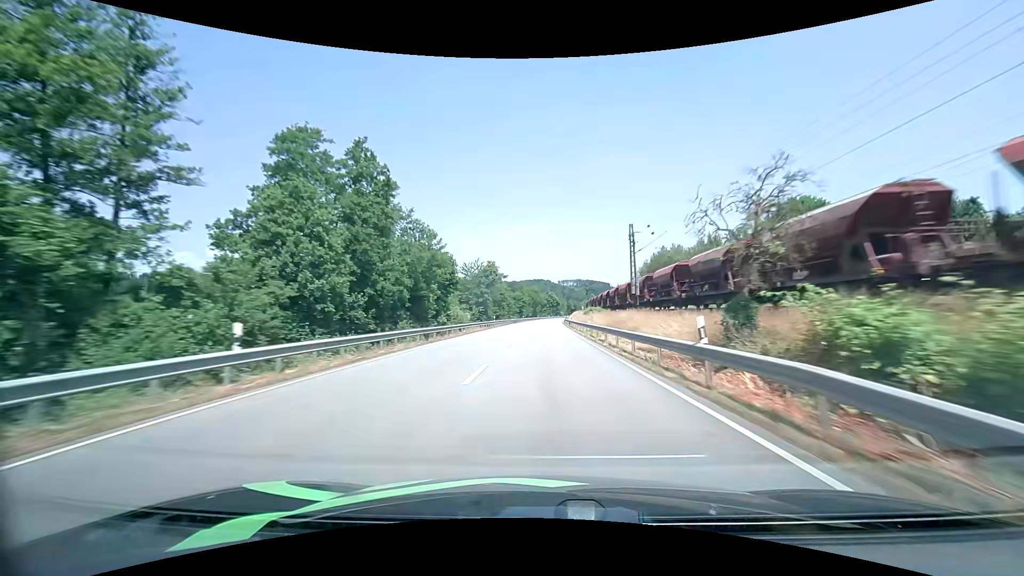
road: primary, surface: asphalt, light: Day
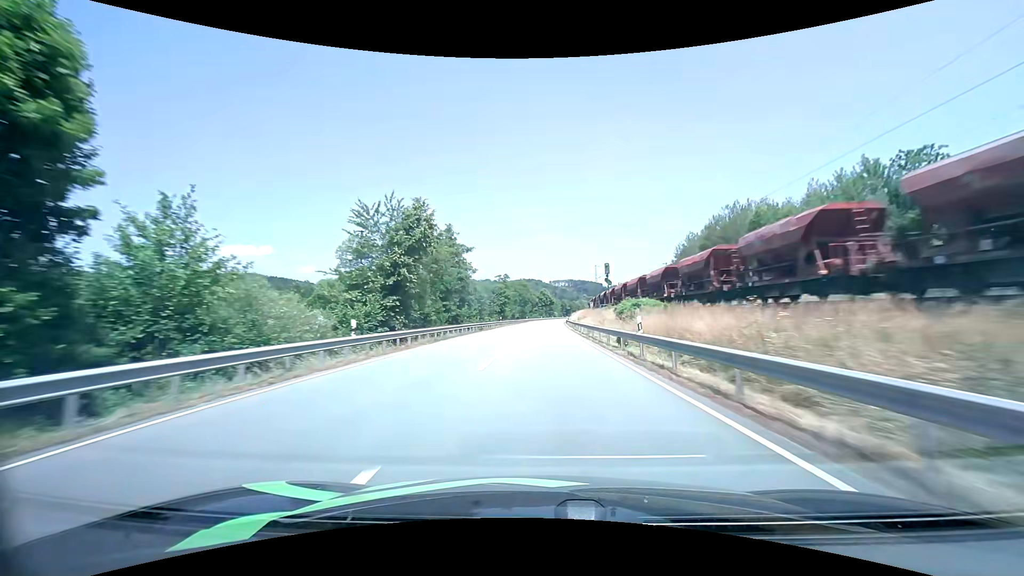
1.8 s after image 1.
(+0.4, +45.7) m; +1°
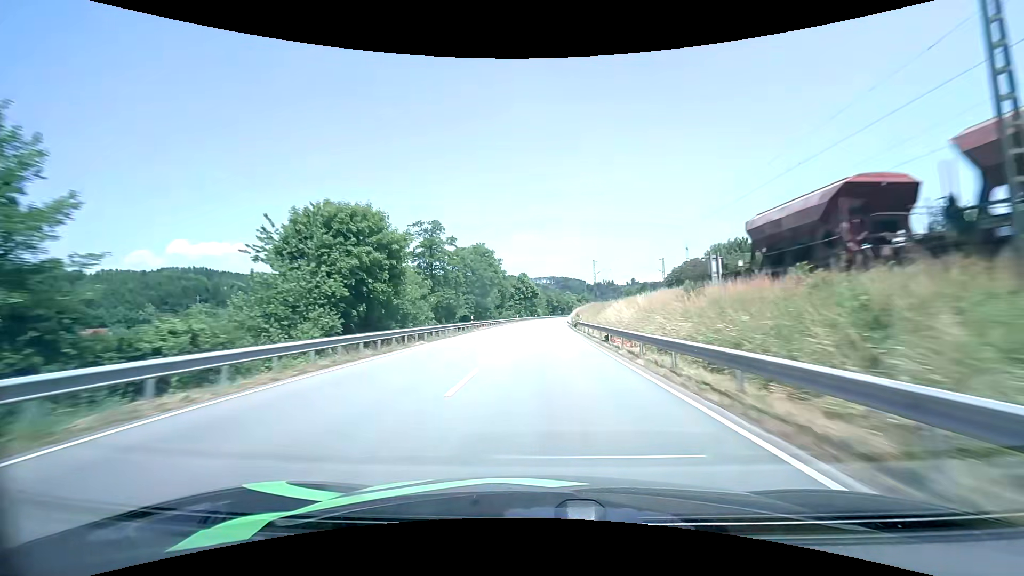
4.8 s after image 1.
(+1.4, +76.6) m; +2°
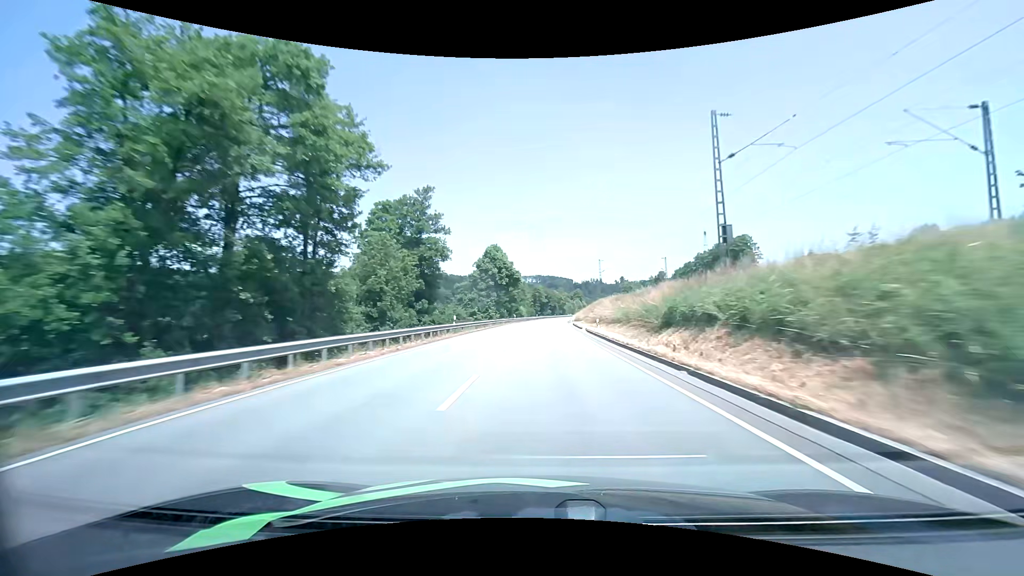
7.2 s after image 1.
(+0.7, +61.6) m; +2°
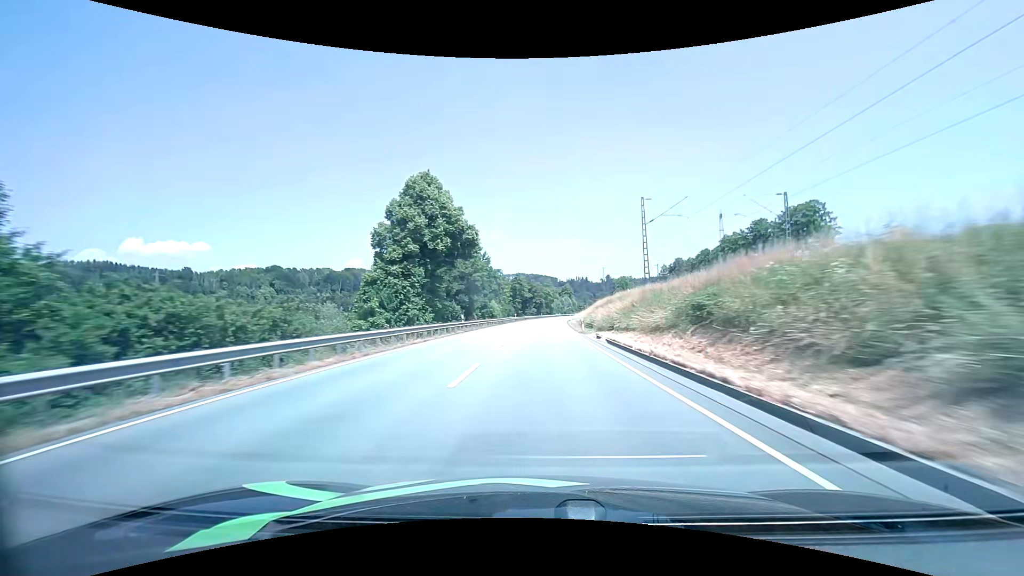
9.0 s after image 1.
(+0.7, +46.1) m; +2°
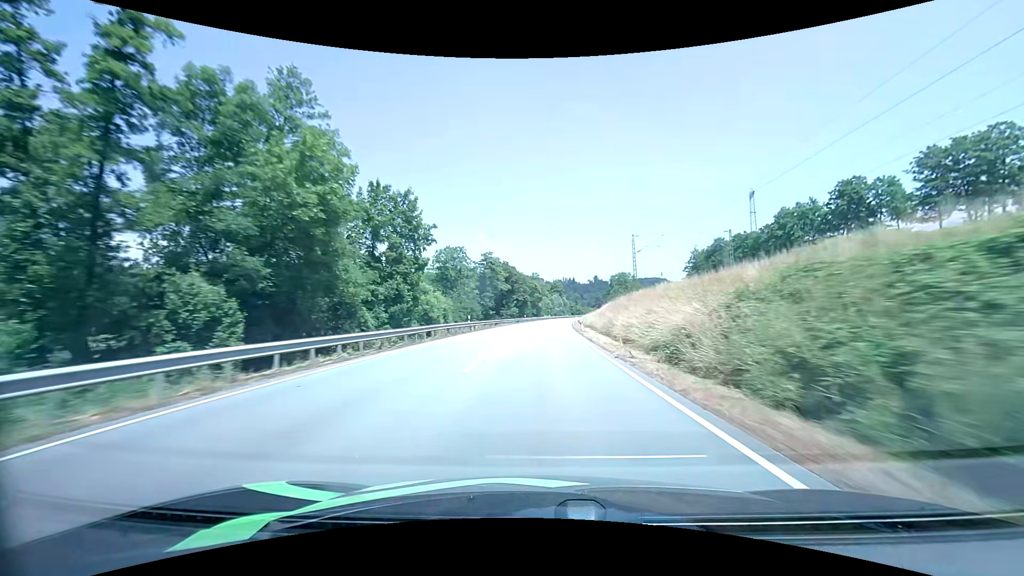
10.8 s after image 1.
(+0.6, +45.6) m; +2°
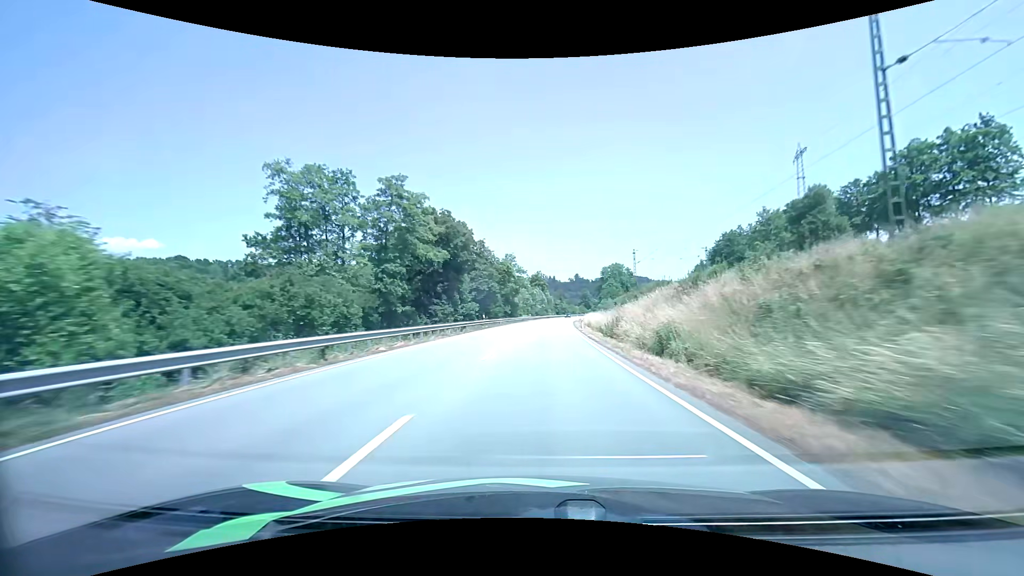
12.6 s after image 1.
(+0.8, +45.3) m; +2°
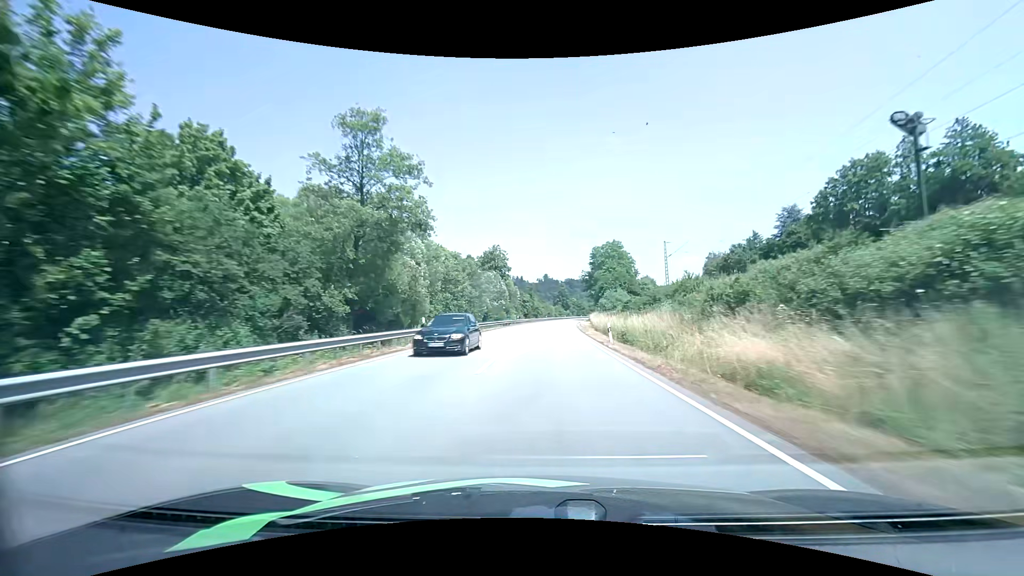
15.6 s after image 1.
(+2.5, +75.4) m; +4°
(0, +10) (0, +20) (0, +30) (+1, +40) (+1, +50) (+2, +60) (+2, +70) (+3, +80) (+4, +90) (+5, +100) m
